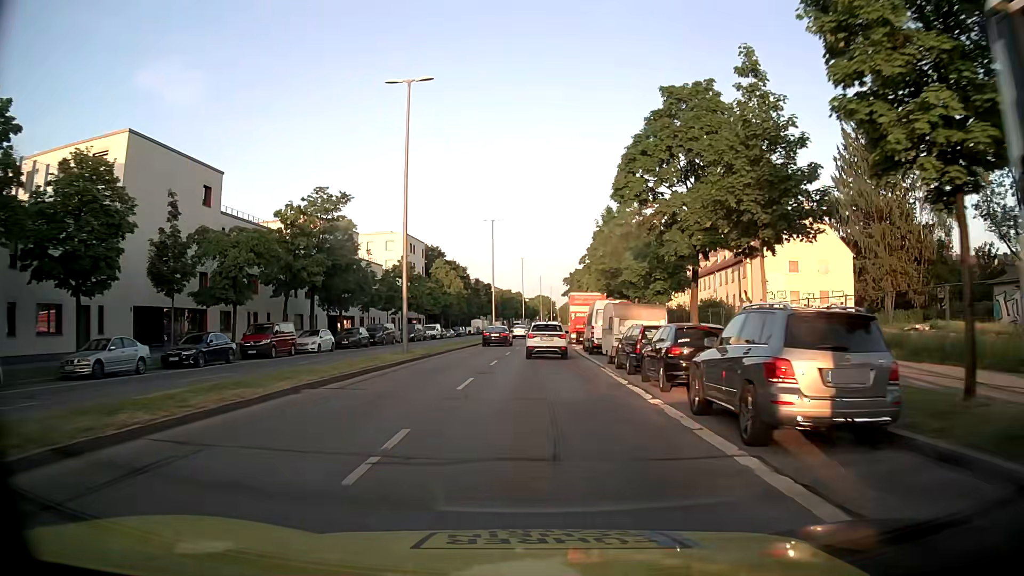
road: secondary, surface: asphalt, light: Day
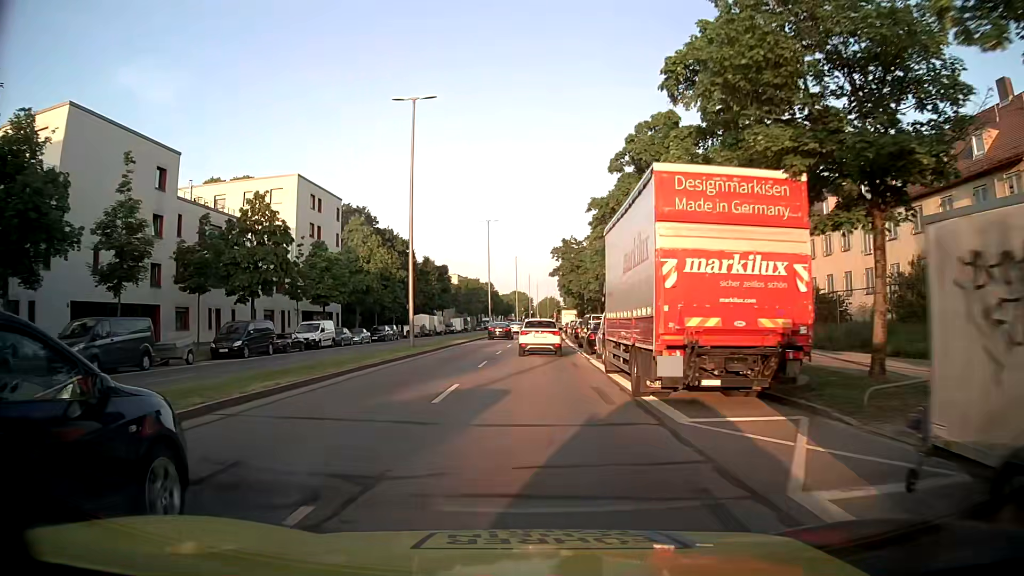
(+0.9, +39.2) m; +2°
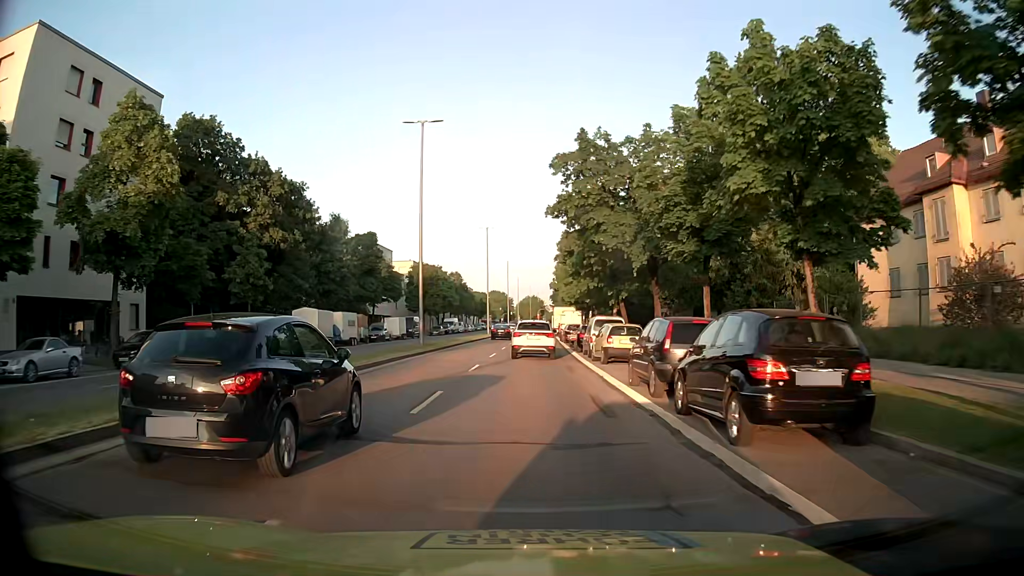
(+0.7, +37.8) m; +2°
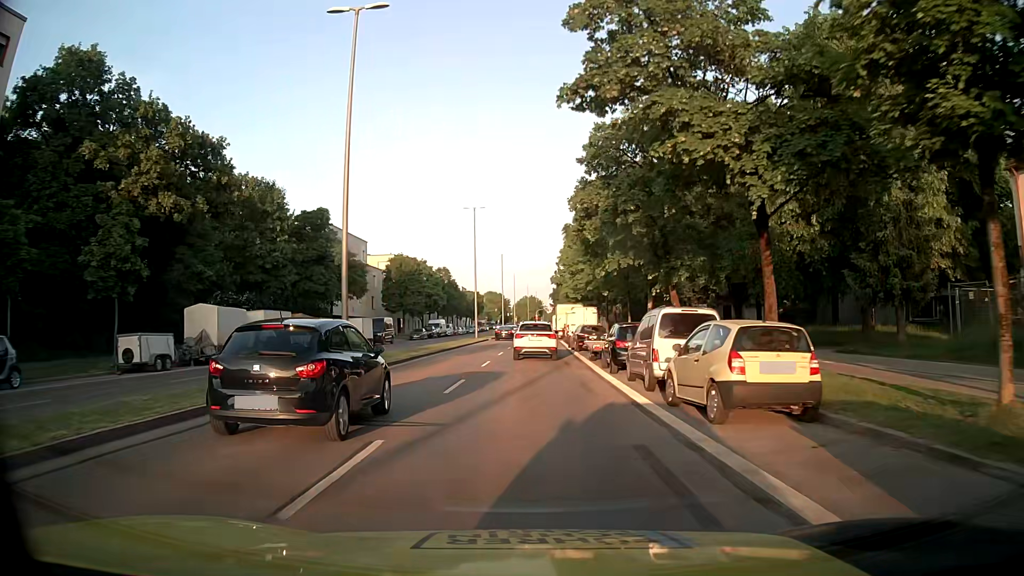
(0.0, +14.8) m; 0°
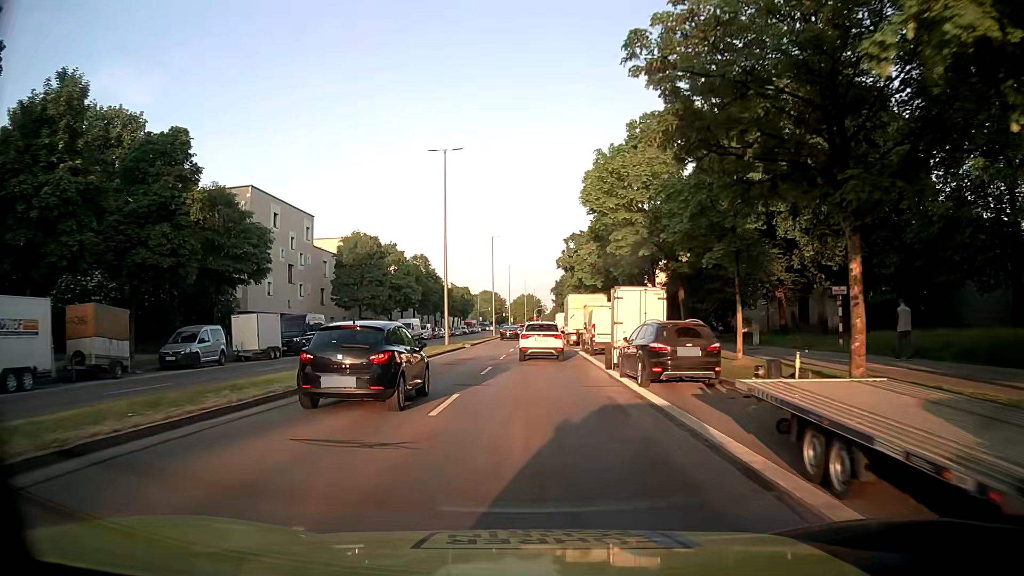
(+0.1, +21.8) m; +1°
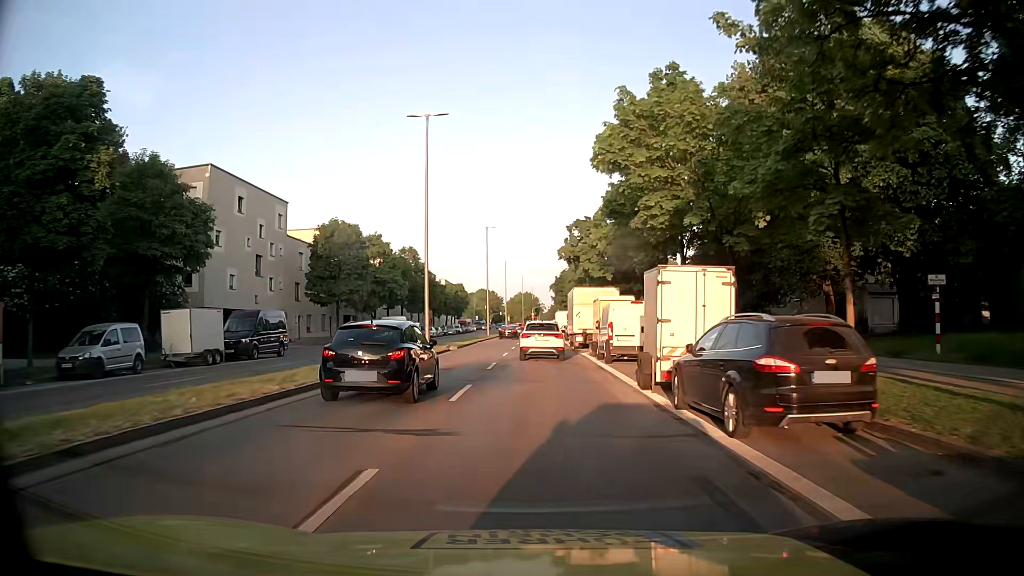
(0.0, +7.2) m; 0°
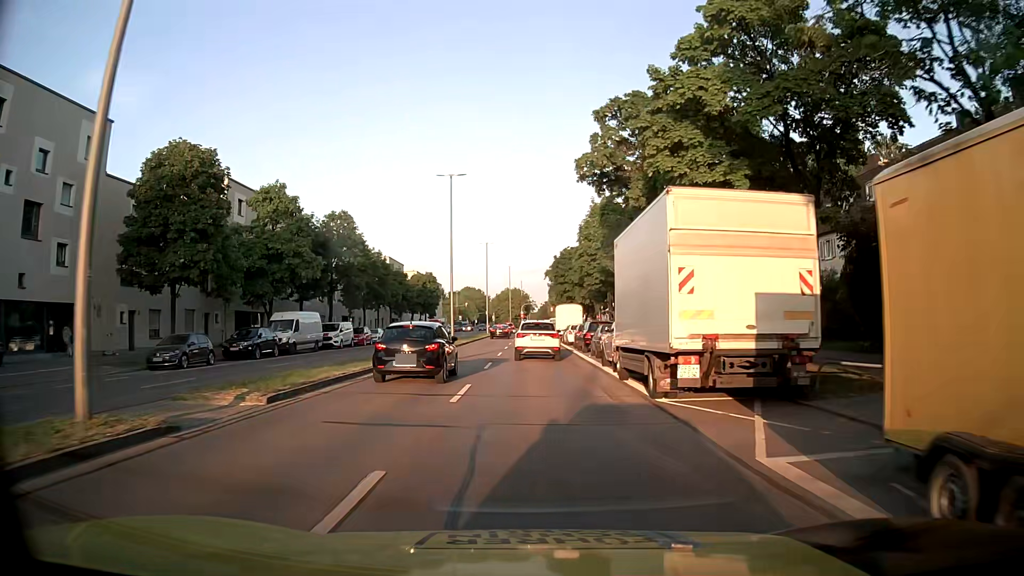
(+0.3, +27.5) m; +2°
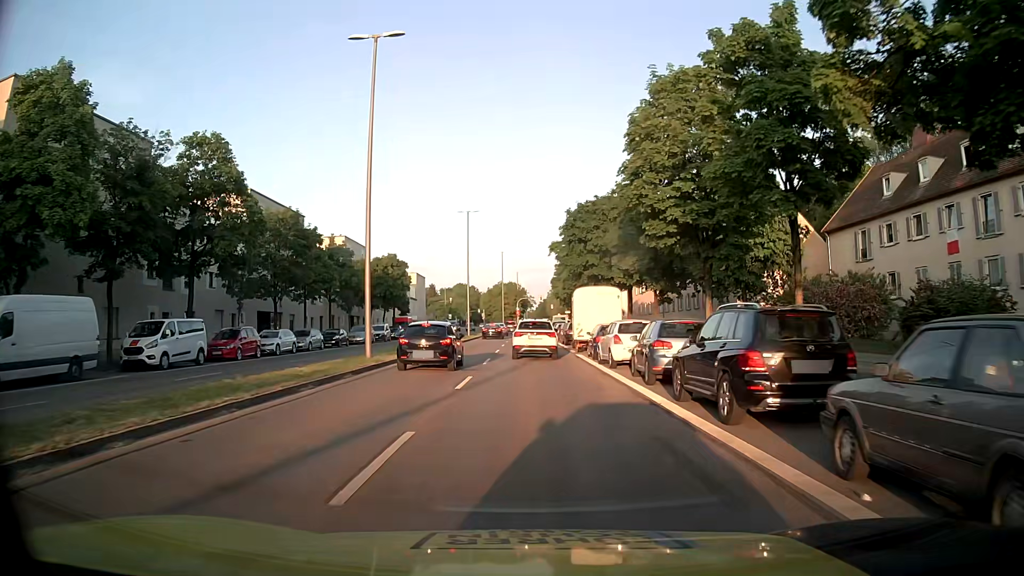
(-0.4, +25.2) m; -1°
(0, +10) (0, +20) (0, +30) (0, +40) (0, +50) (0, +60) (0, +70) (0, +80) (+1, +90) (+2, +100) m
